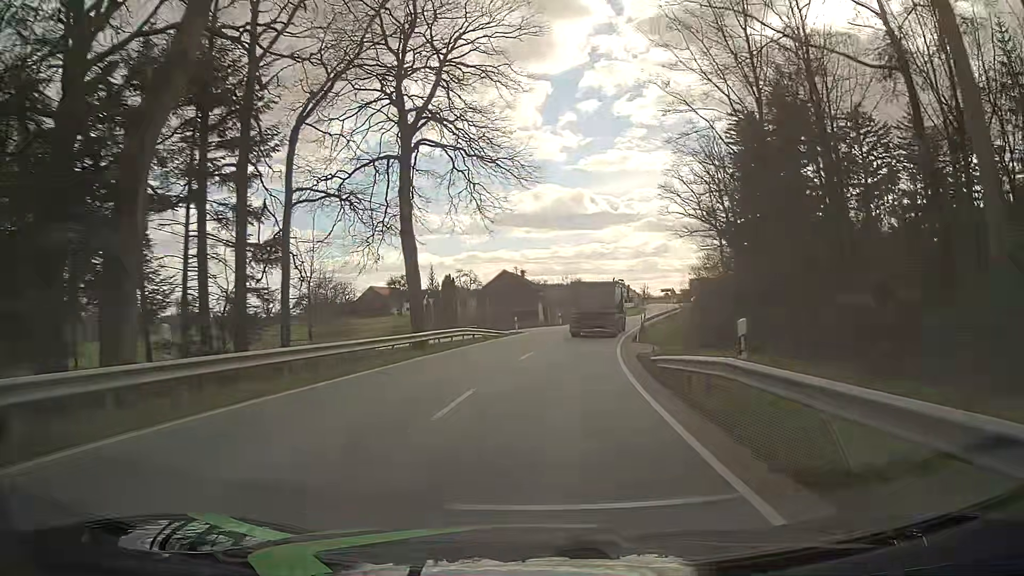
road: tertiary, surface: asphalt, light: Day
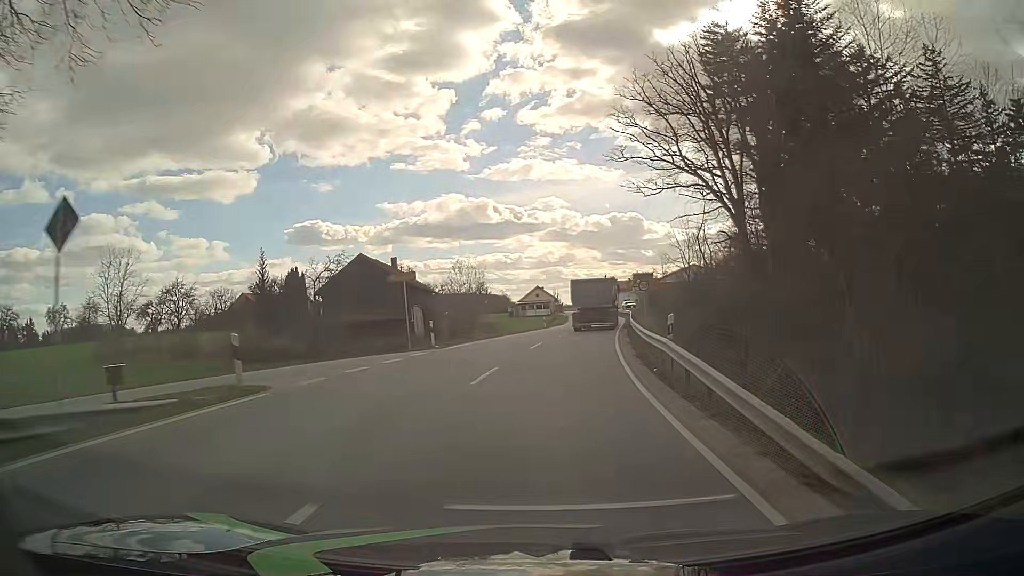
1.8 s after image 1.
(+2.3, +31.7) m; +8°
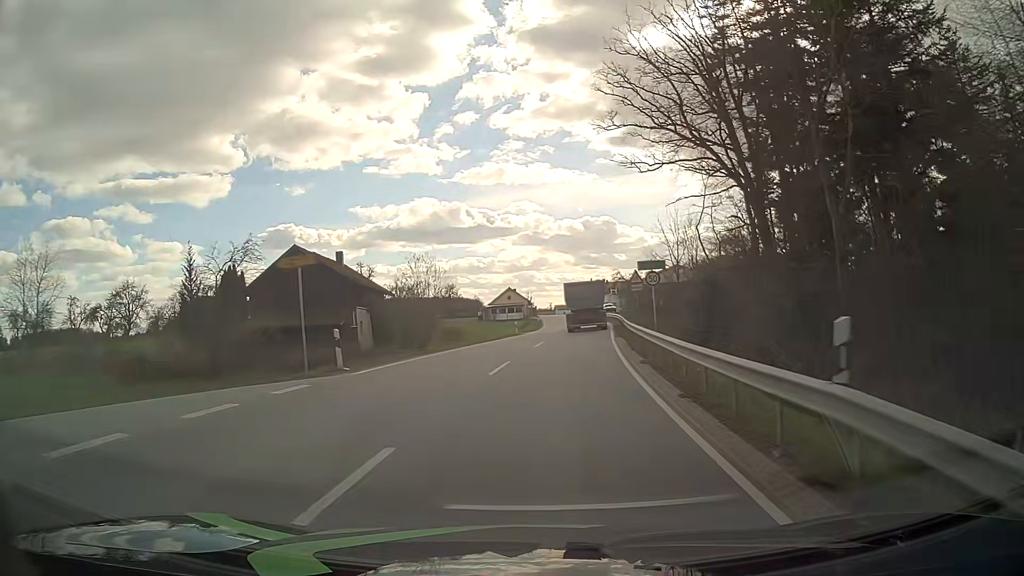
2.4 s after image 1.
(+0.2, +9.7) m; +2°
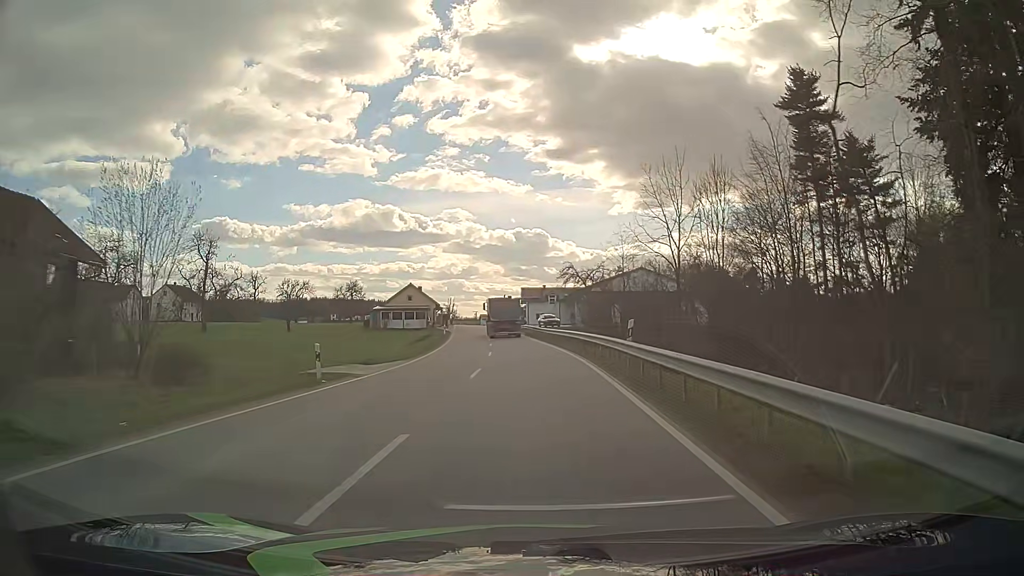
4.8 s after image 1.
(+2.1, +34.2) m; +5°
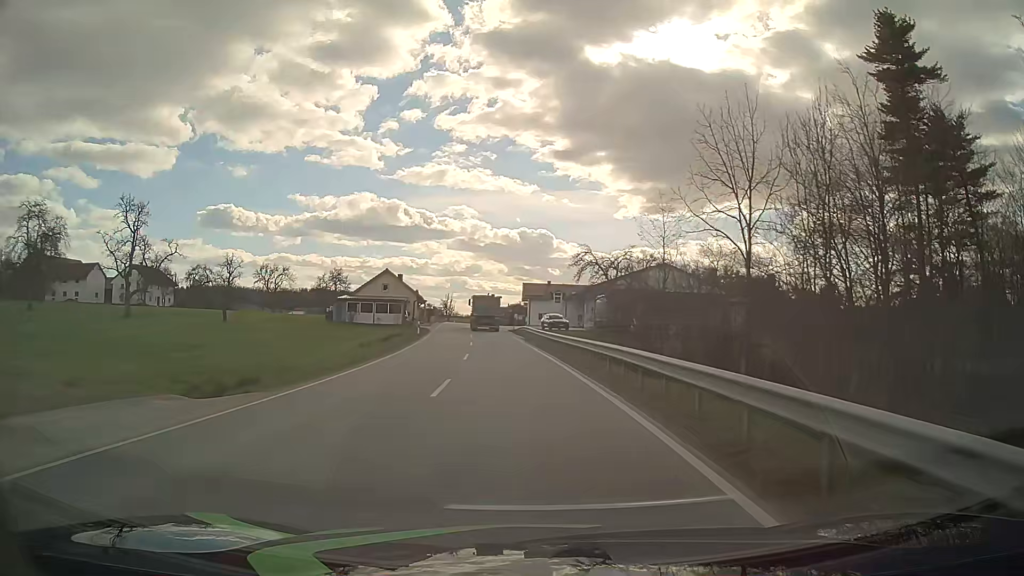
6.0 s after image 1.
(+0.2, +15.8) m; 0°
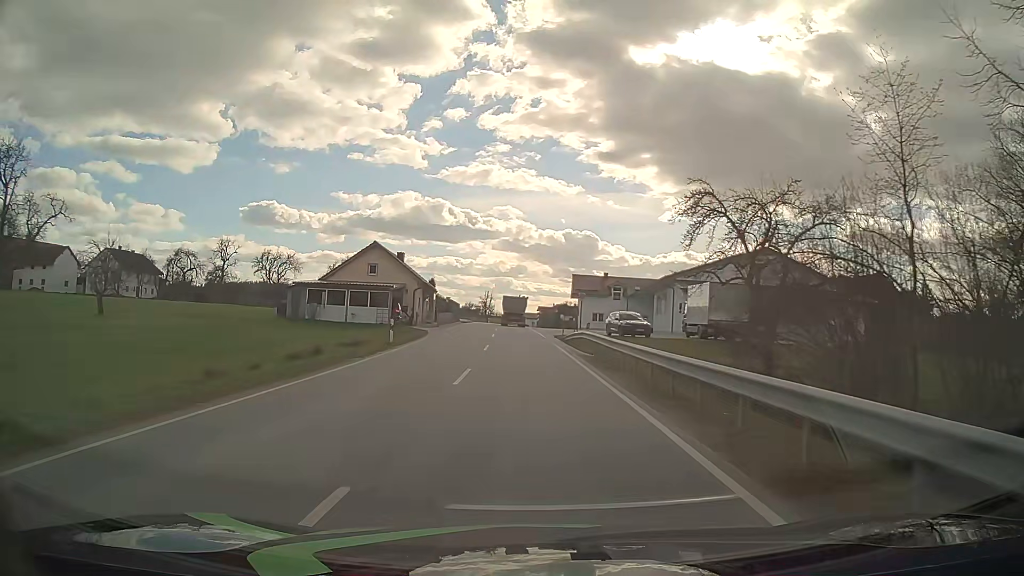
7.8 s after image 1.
(-0.7, +23.1) m; -3°
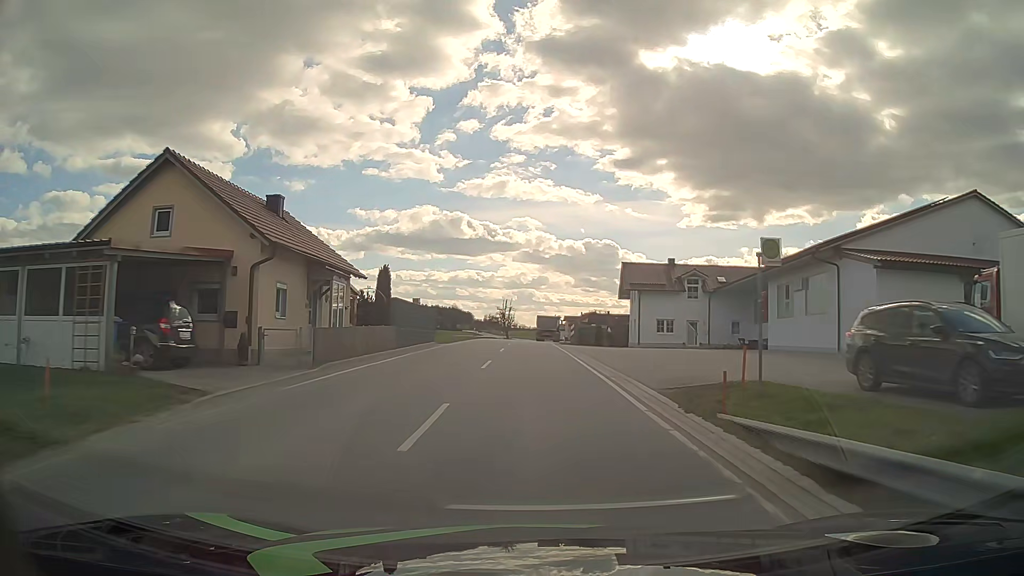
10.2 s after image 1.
(-0.8, +30.6) m; -2°
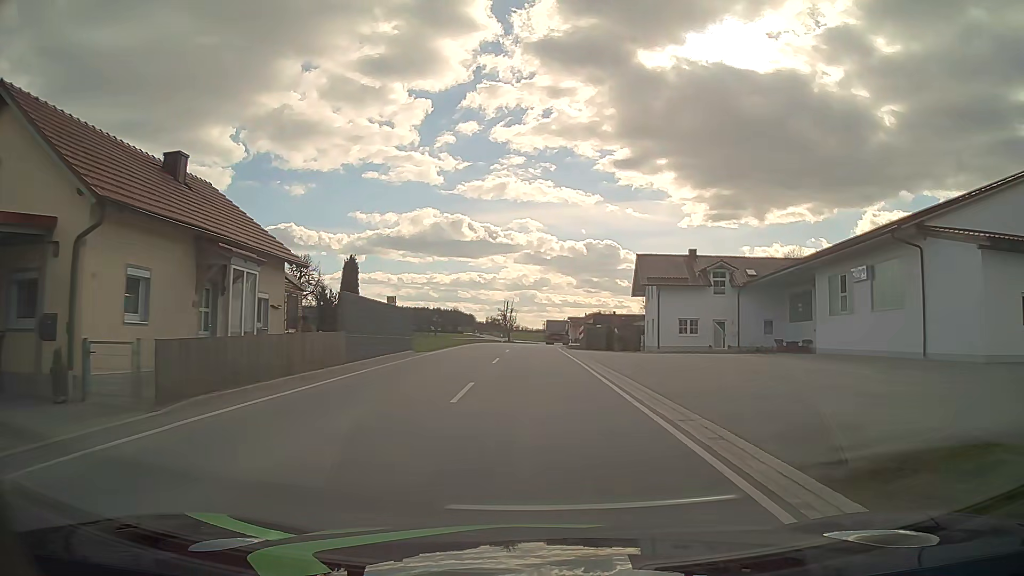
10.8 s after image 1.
(0.0, +7.5) m; 0°
(0, +10) (0, +20) (0, +30) (0, +40) (0, +50) (0, +60) (+1, +70) (+1, +80) (+2, +90) (+3, +100) m
